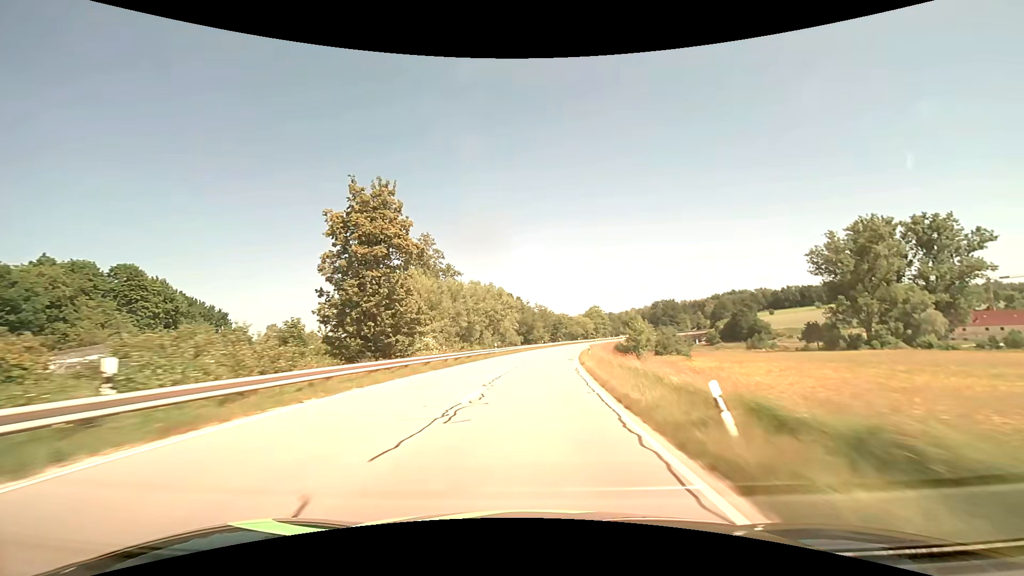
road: secondary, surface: asphalt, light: Day
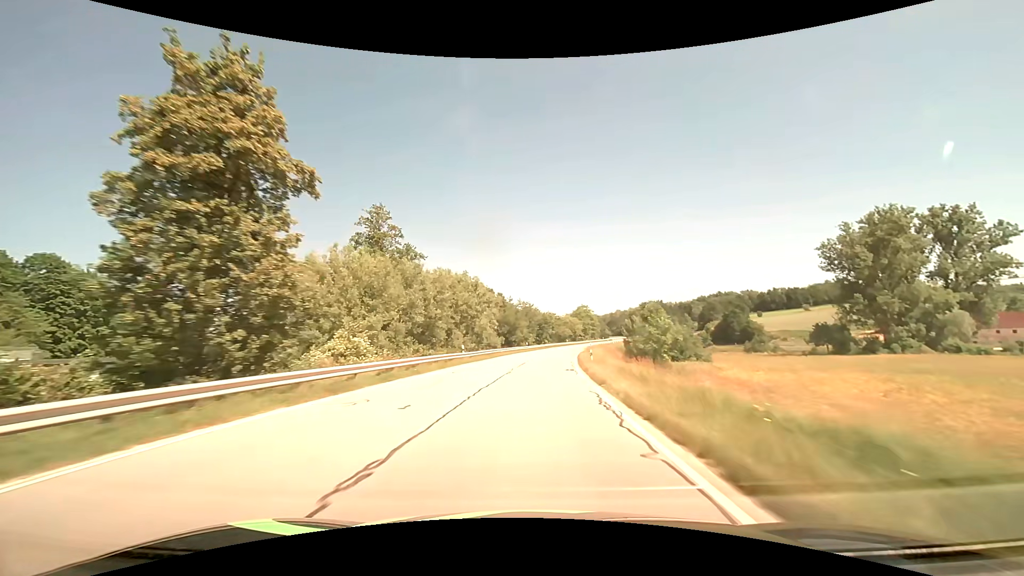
(+0.2, +13.8) m; +2°
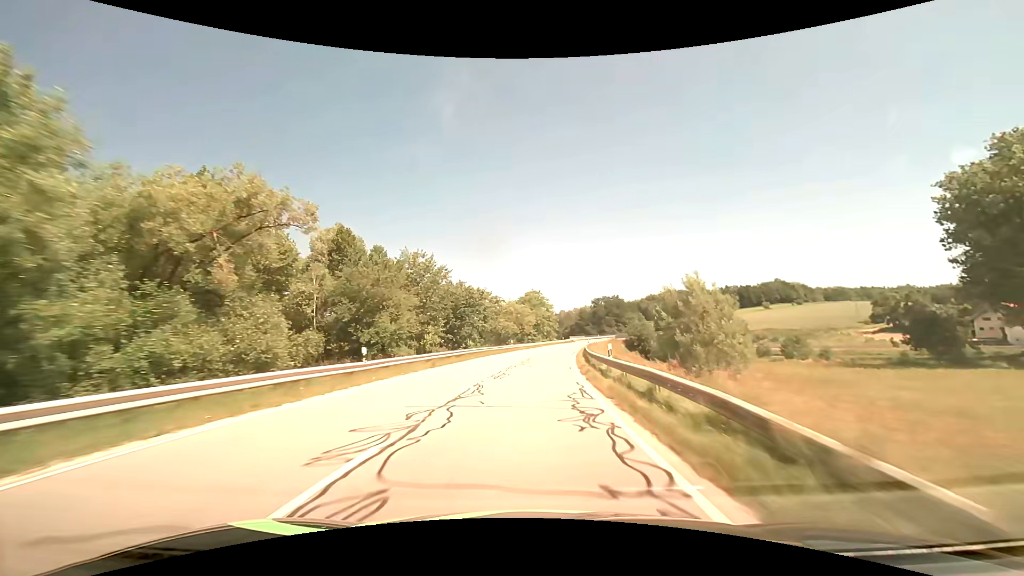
(+3.4, +55.0) m; +7°
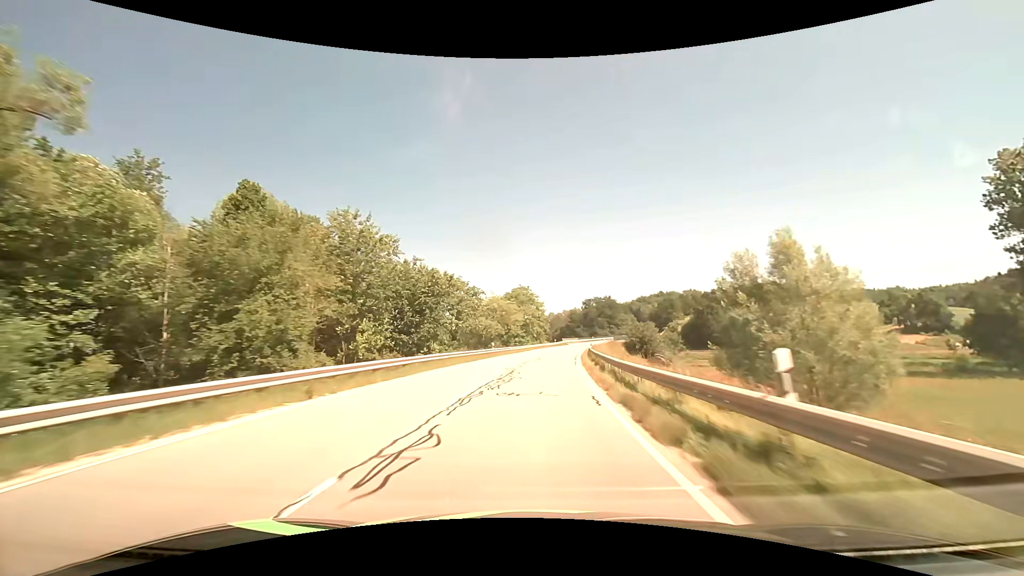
(+0.1, +13.8) m; +1°
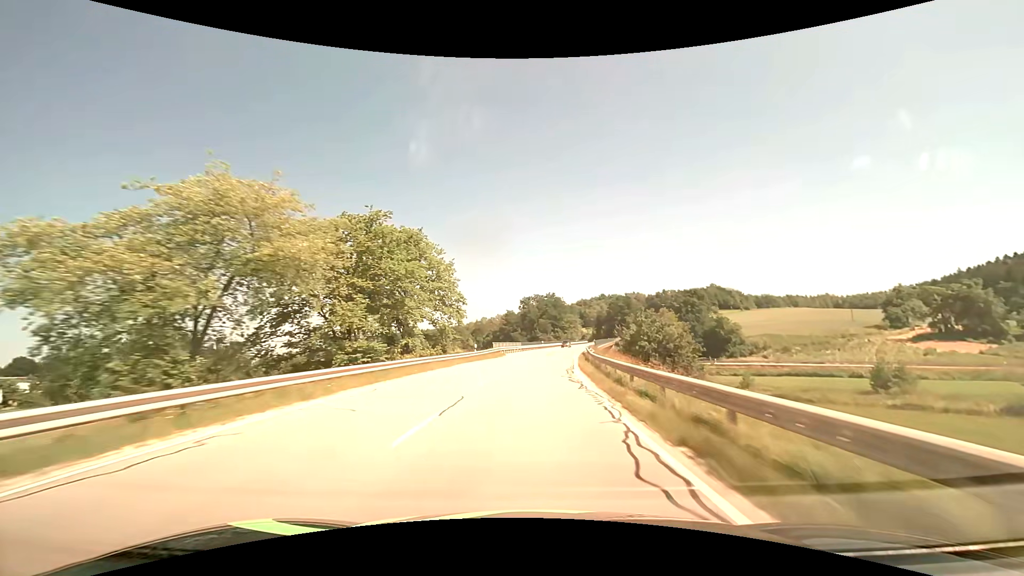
(+3.4, +54.4) m; +7°
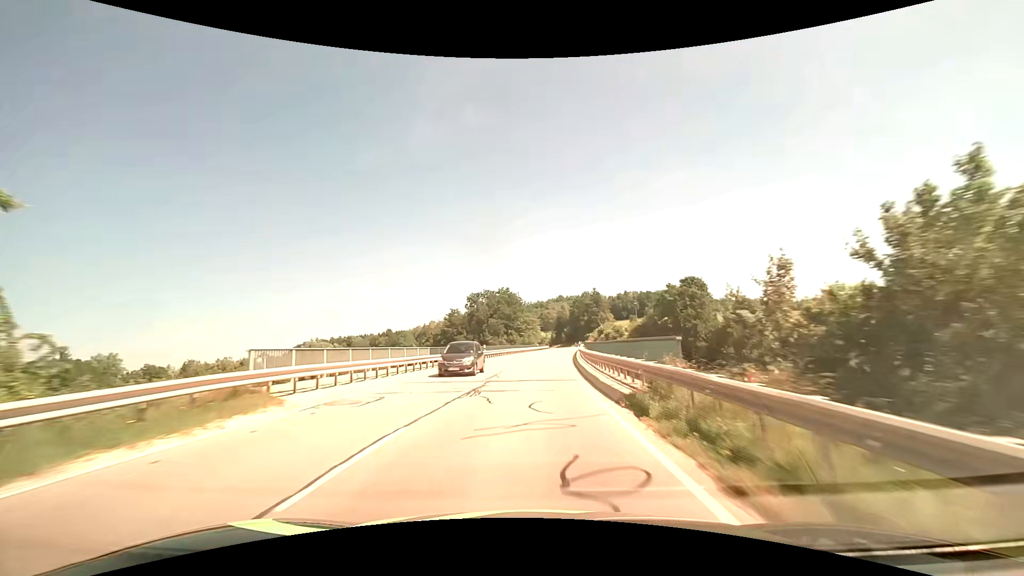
(+2.0, +40.3) m; +5°
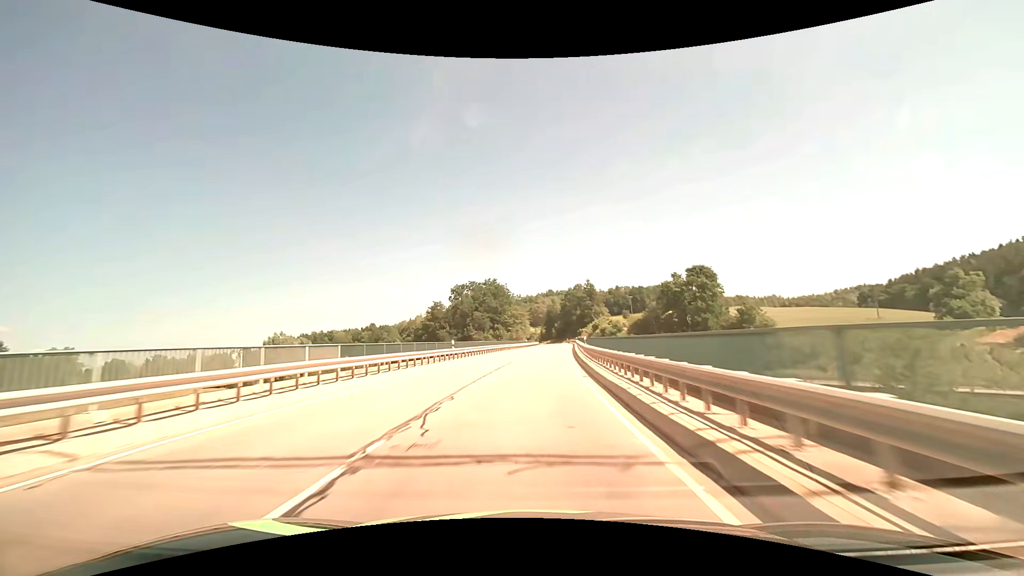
(+0.1, +13.3) m; +1°
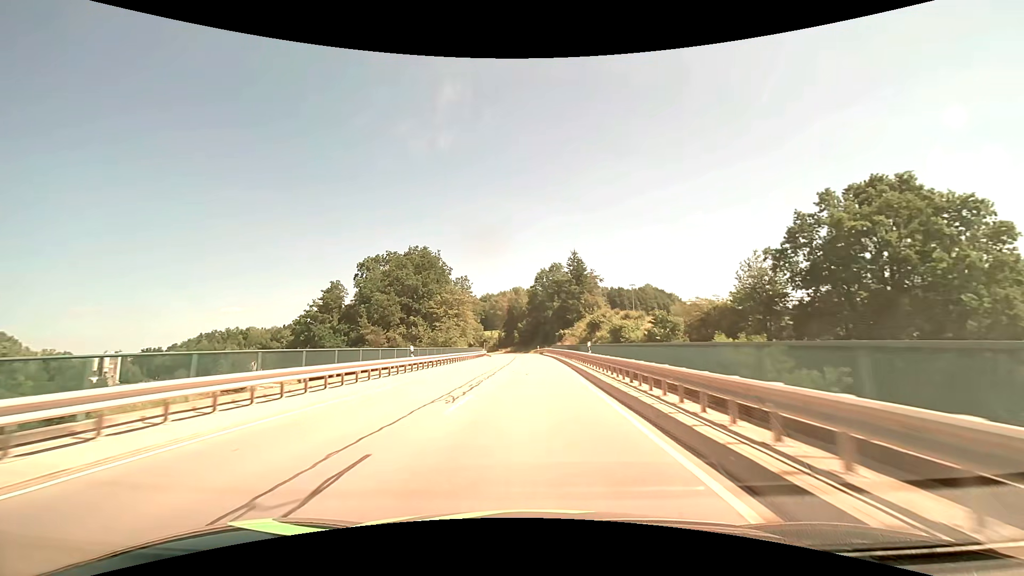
(+3.1, +64.7) m; +4°
(0, +10) (0, +20) (0, +30) (0, +40) (0, +50) (0, +60) (-1, +70) (-1, +80) (-2, +90) (-3, +100) m
